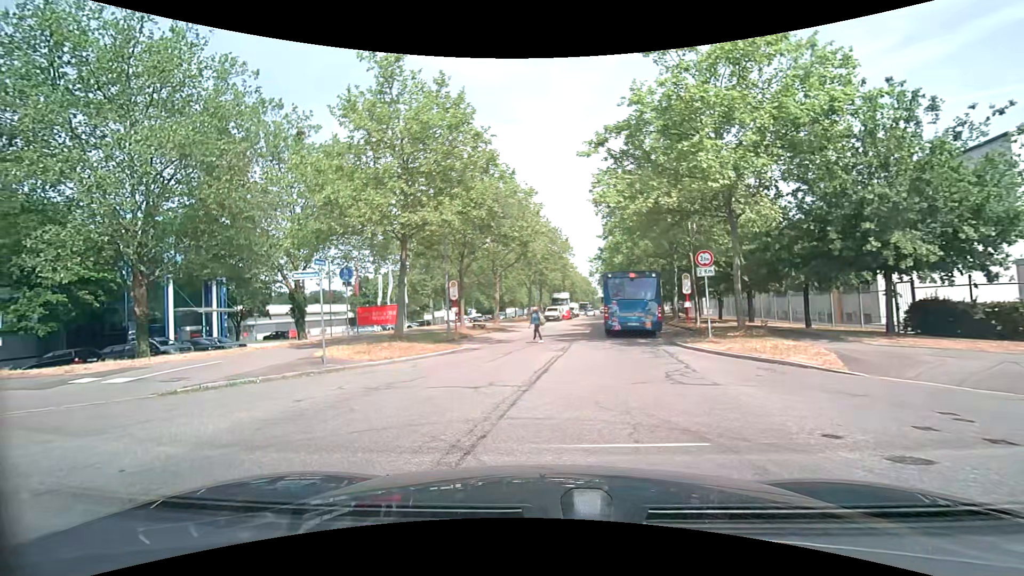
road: tertiary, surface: asphalt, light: Day
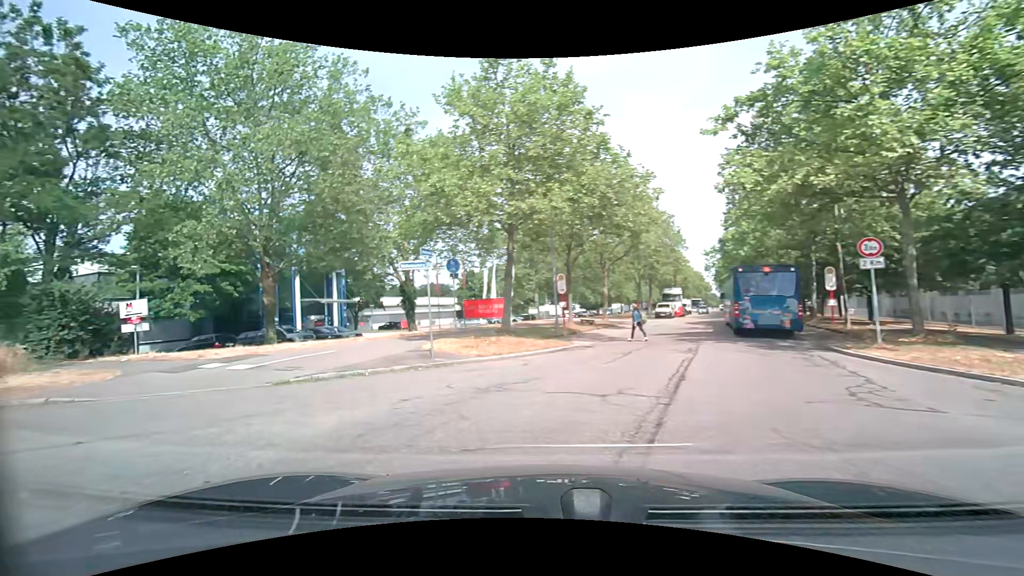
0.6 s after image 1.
(-0.2, +1.4) m; -11°
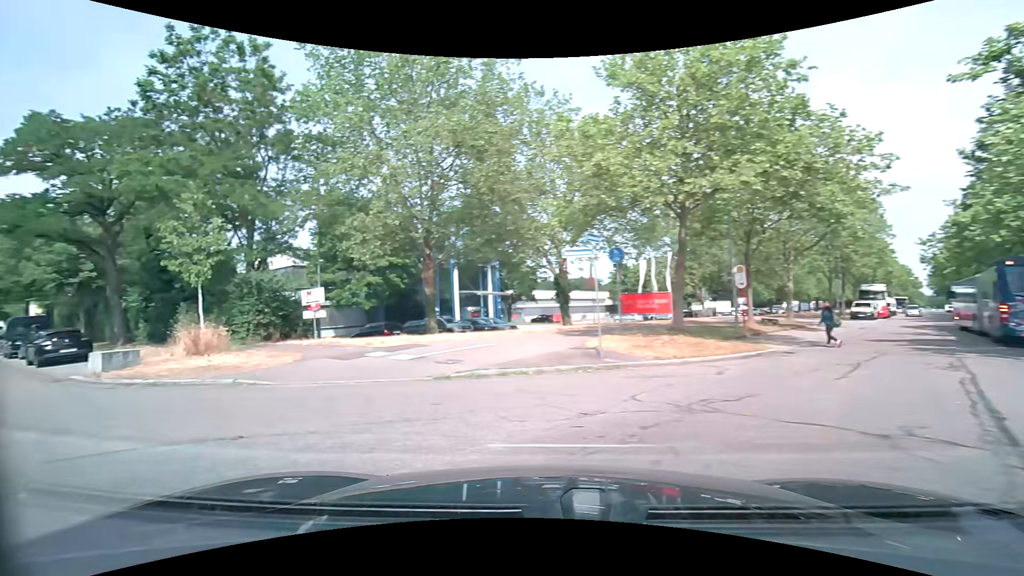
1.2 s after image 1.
(-0.3, +1.8) m; -16°
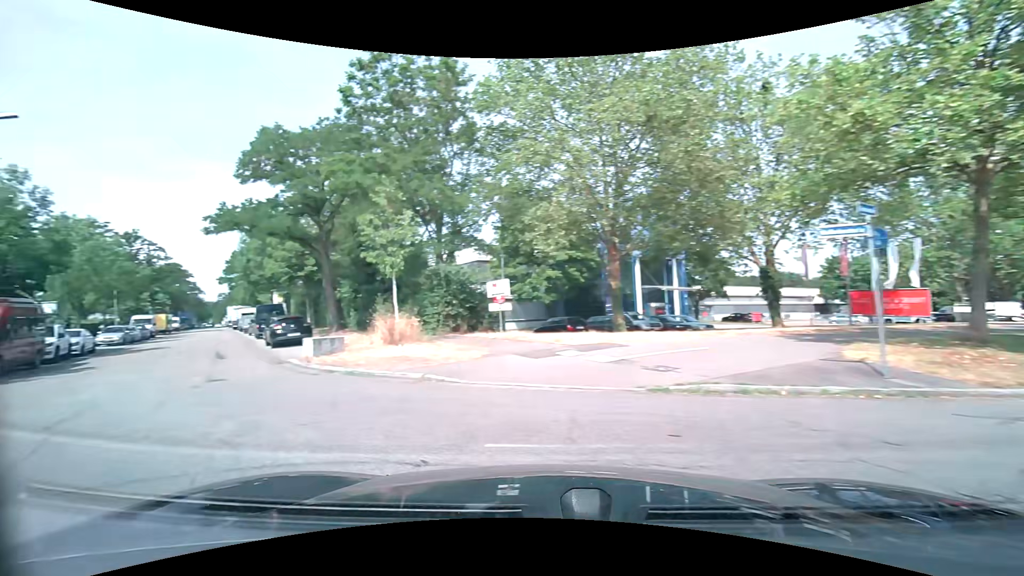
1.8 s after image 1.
(-0.4, +2.1) m; -20°
